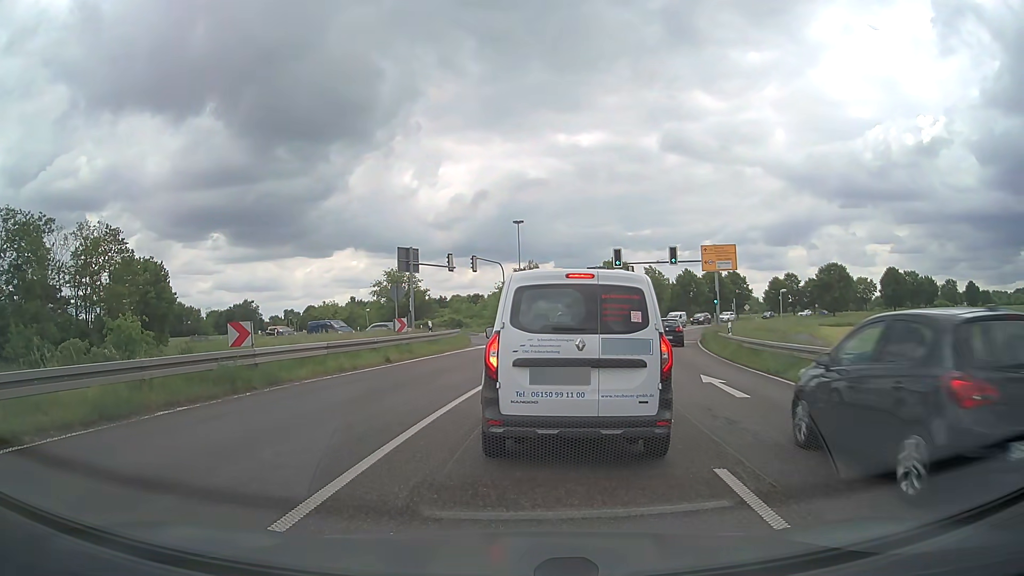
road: primary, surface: asphalt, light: Day
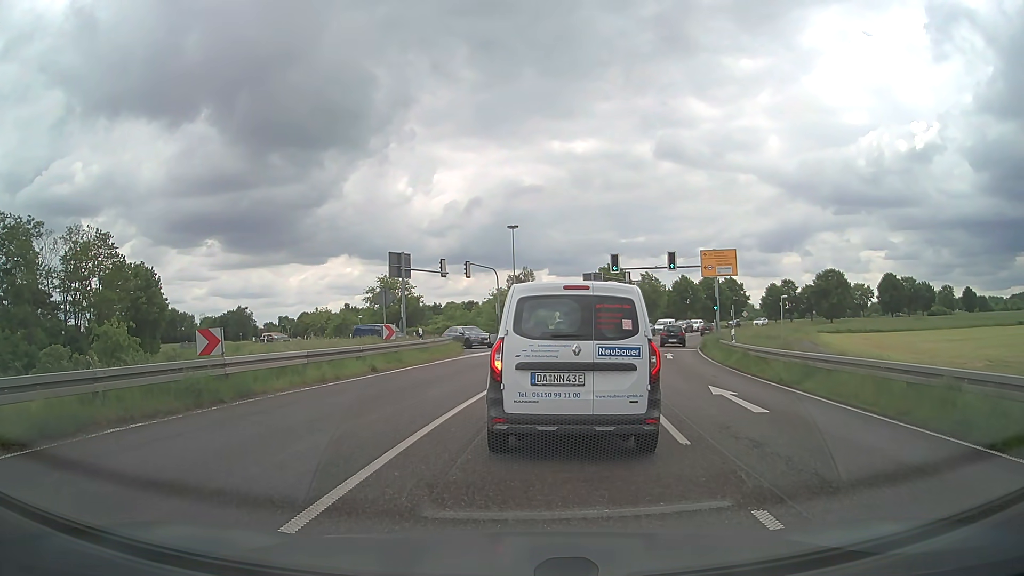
(0.0, +1.2) m; 0°
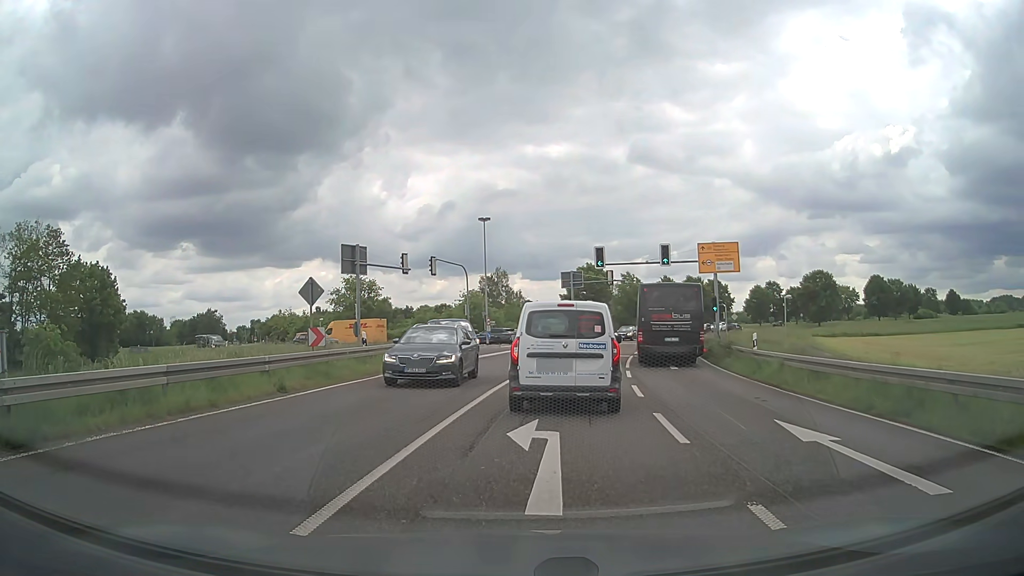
(+0.1, +6.2) m; +2°
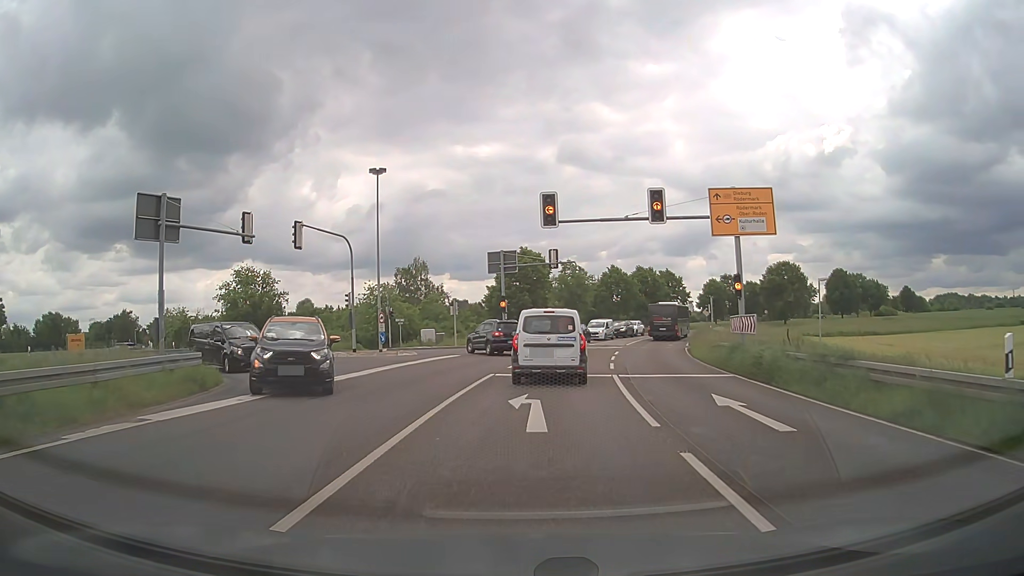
(+1.0, +16.6) m; +6°
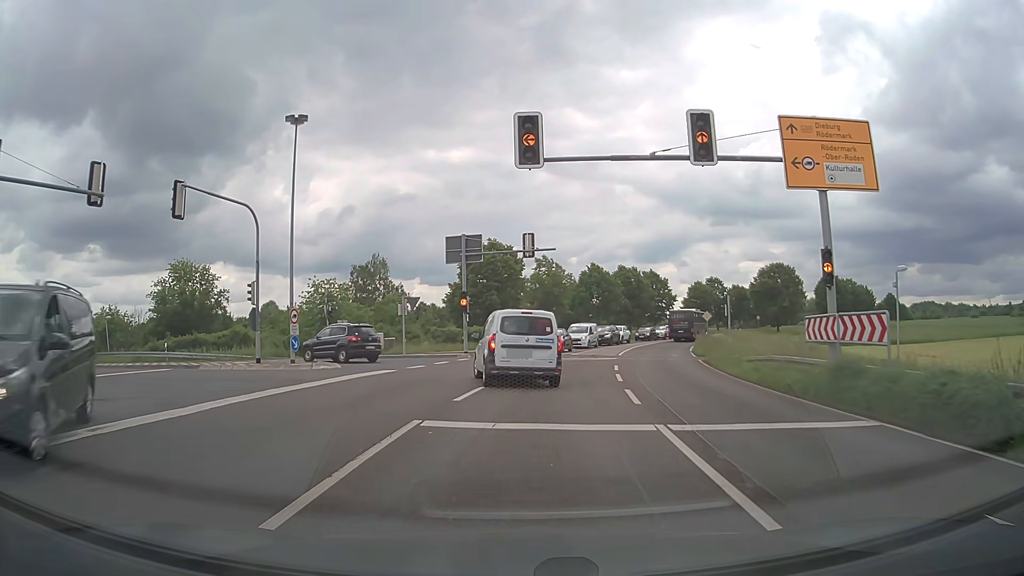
(+0.1, +10.0) m; +2°
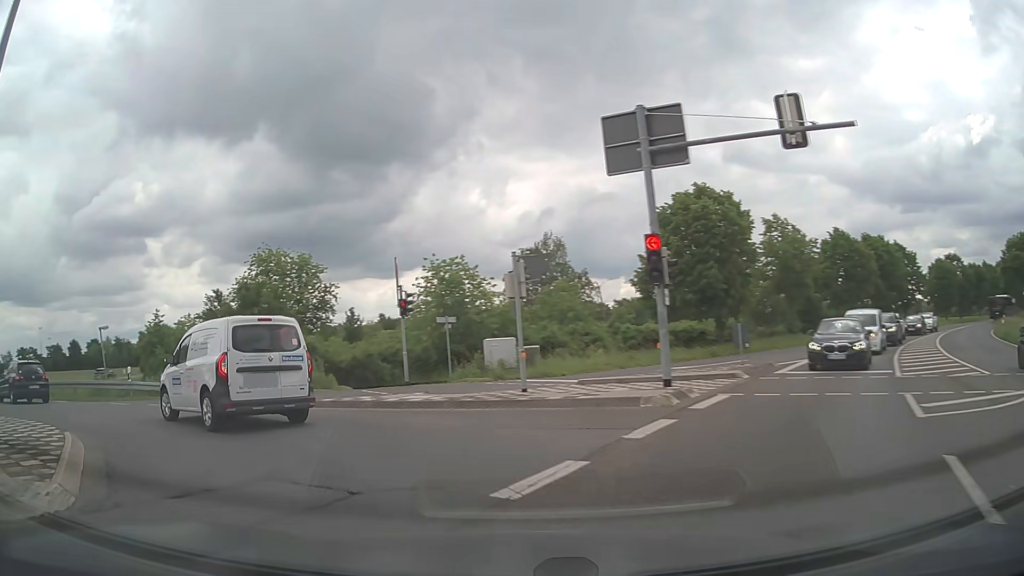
(-0.9, +21.5) m; -17°
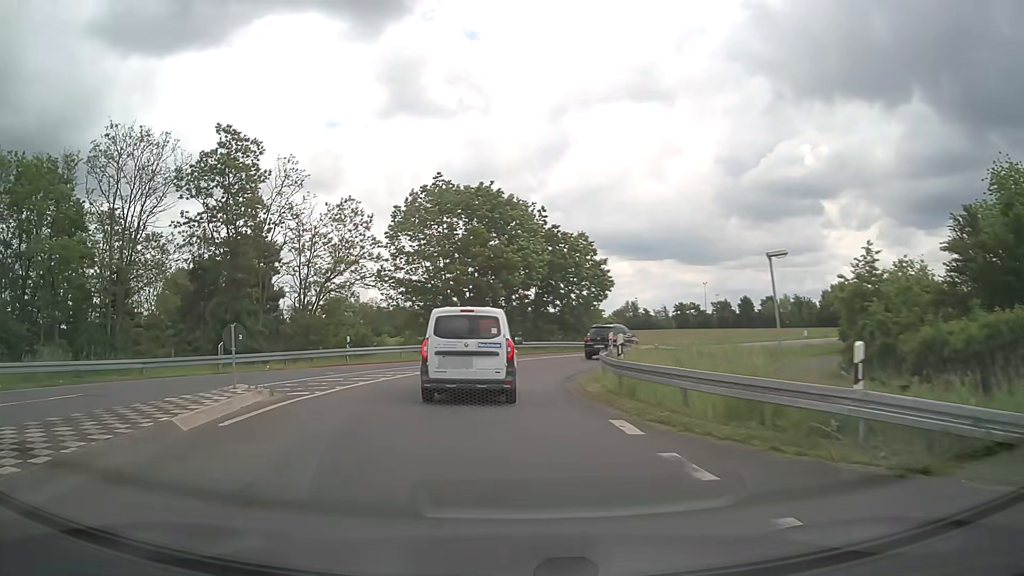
(-9.4, +15.9) m; -59°
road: tertiary
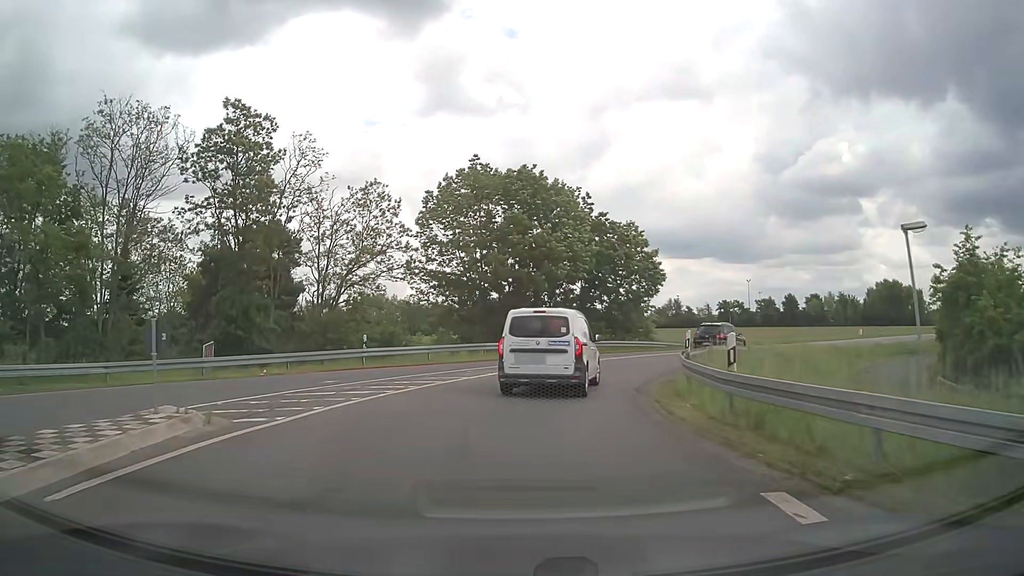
(-0.2, +5.1) m; -3°
